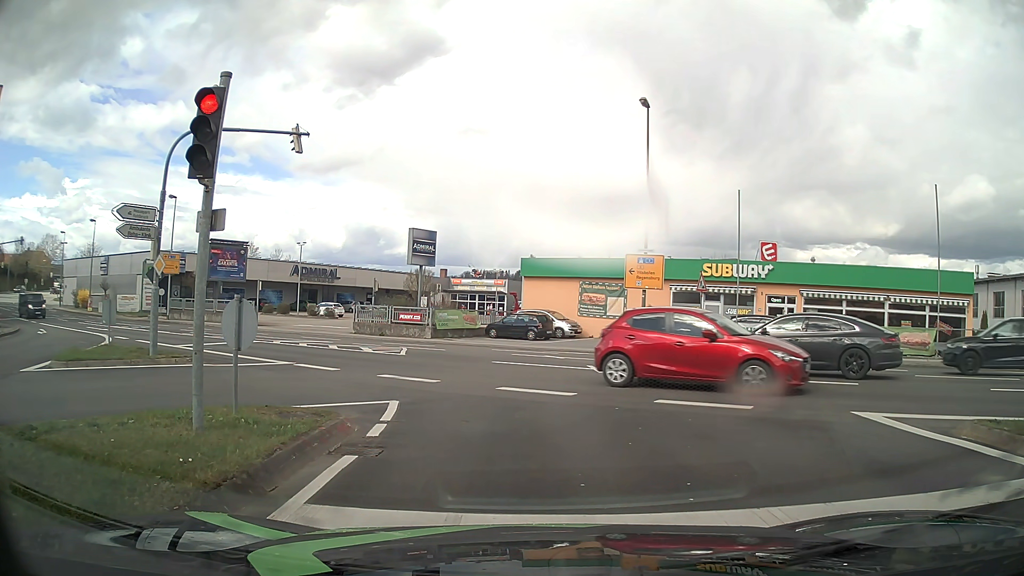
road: tertiary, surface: asphalt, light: Day
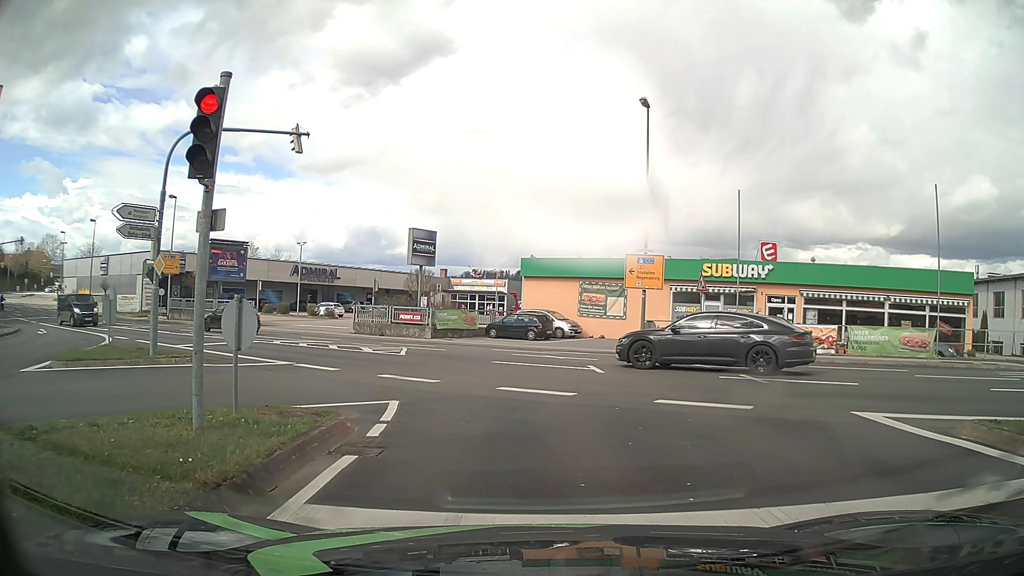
(0.0, 0.0) m; 0°
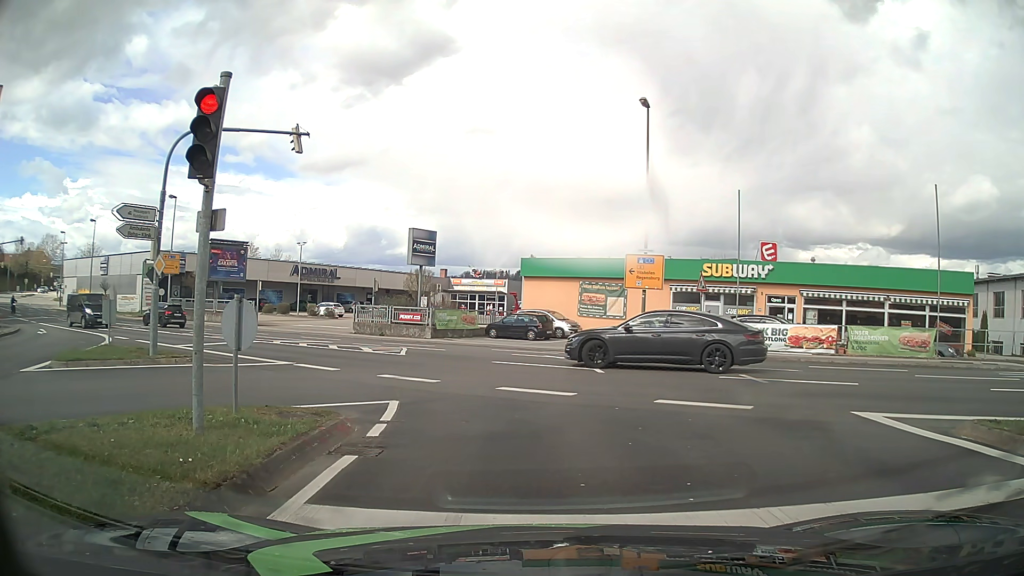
(0.0, 0.0) m; 0°
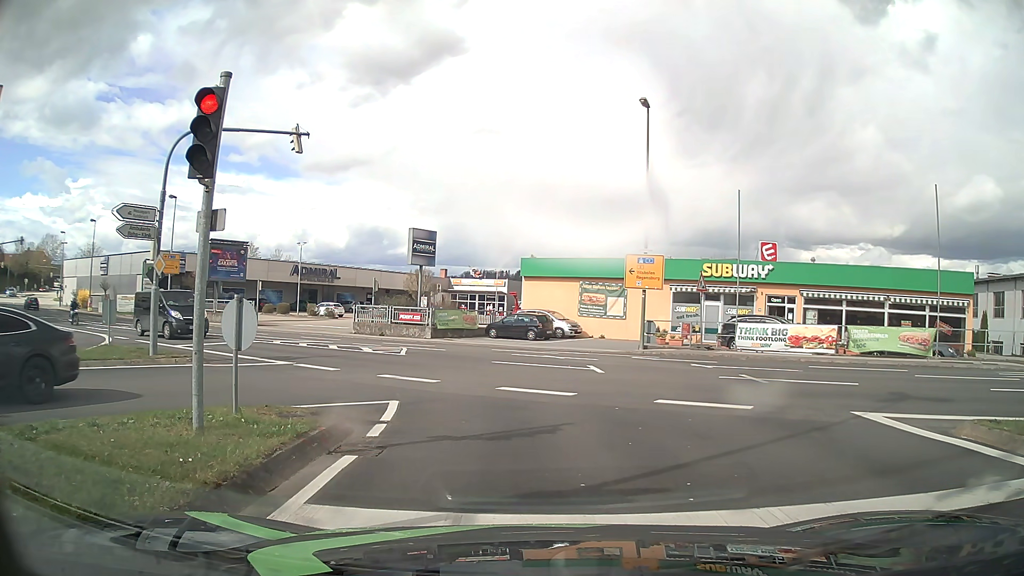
(0.0, 0.0) m; 0°
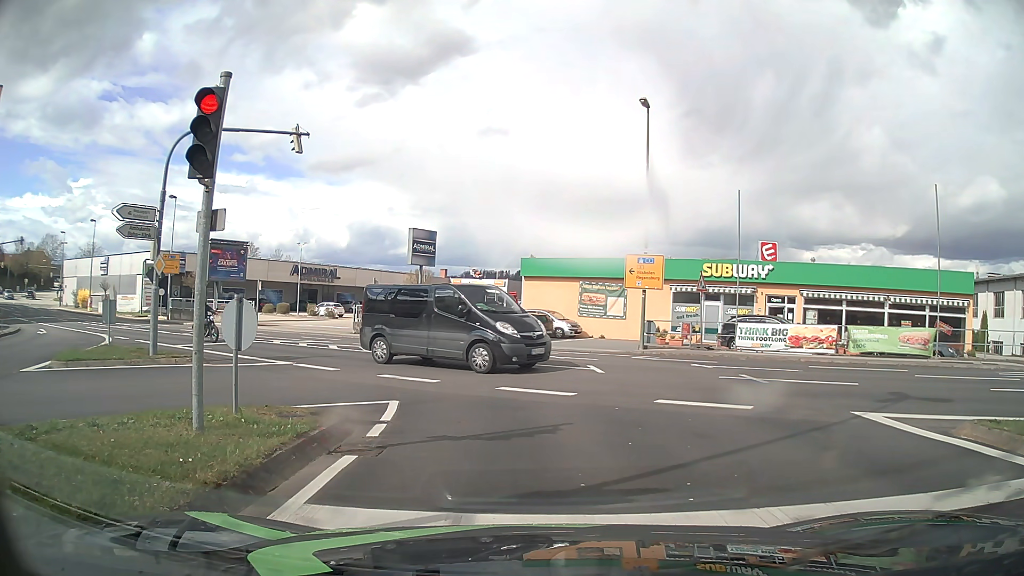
(0.0, 0.0) m; 0°
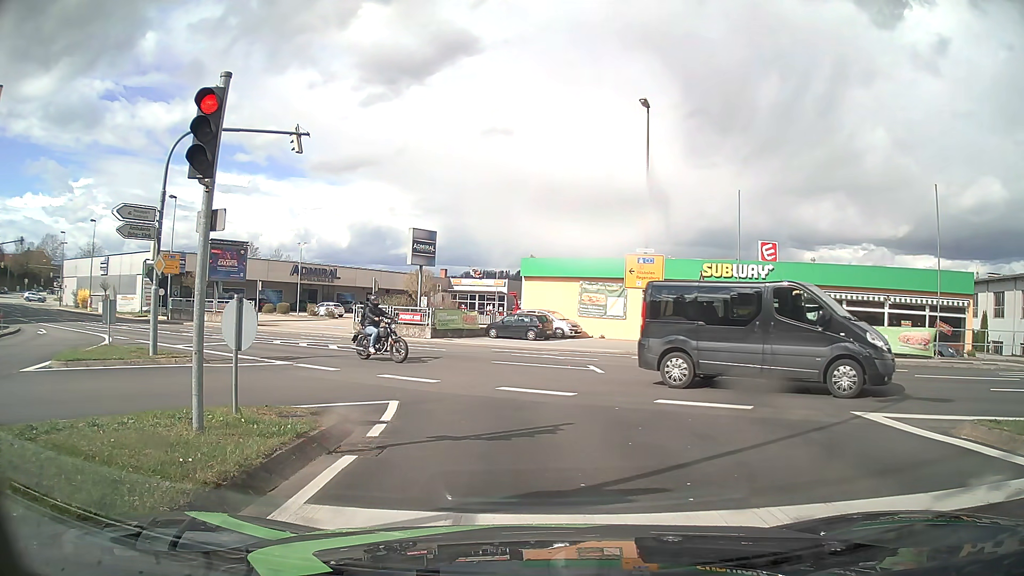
(0.0, 0.0) m; 0°
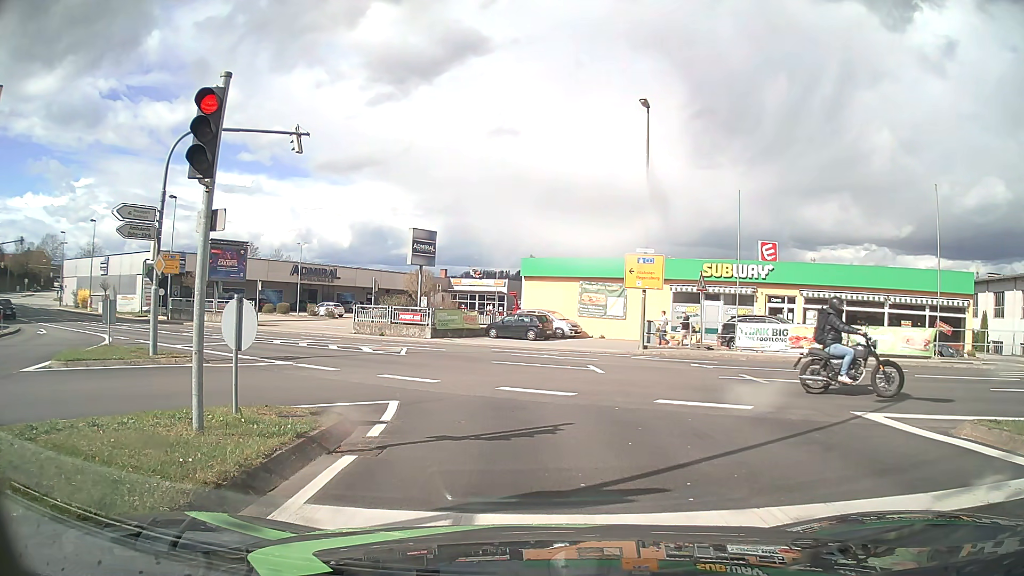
(0.0, 0.0) m; 0°
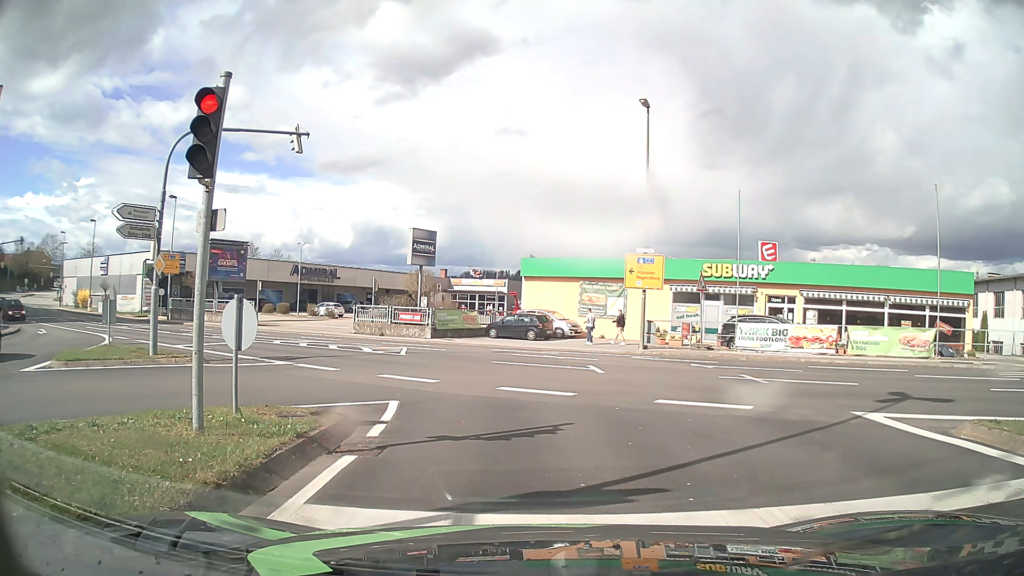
(0.0, 0.0) m; 0°
